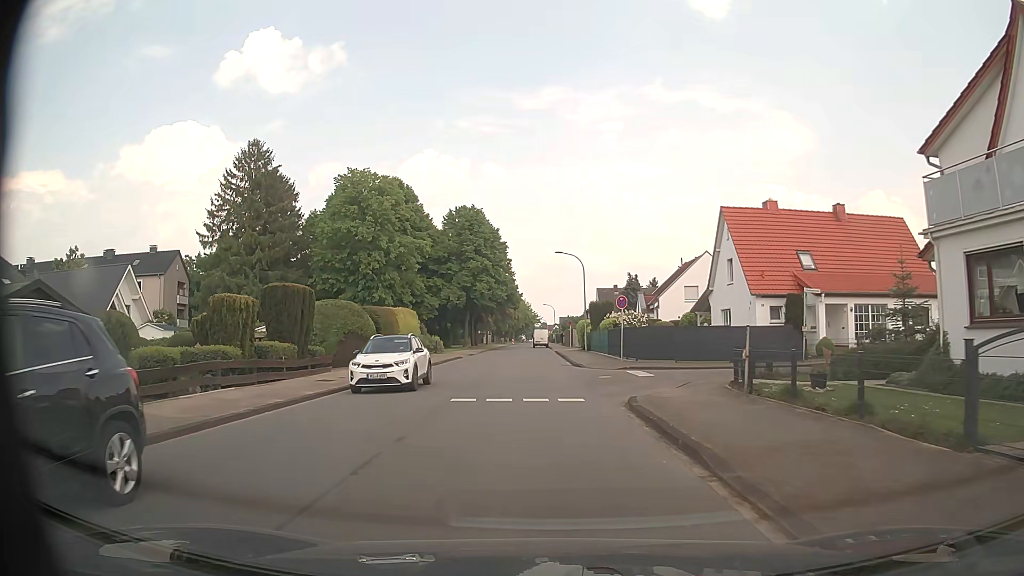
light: Day
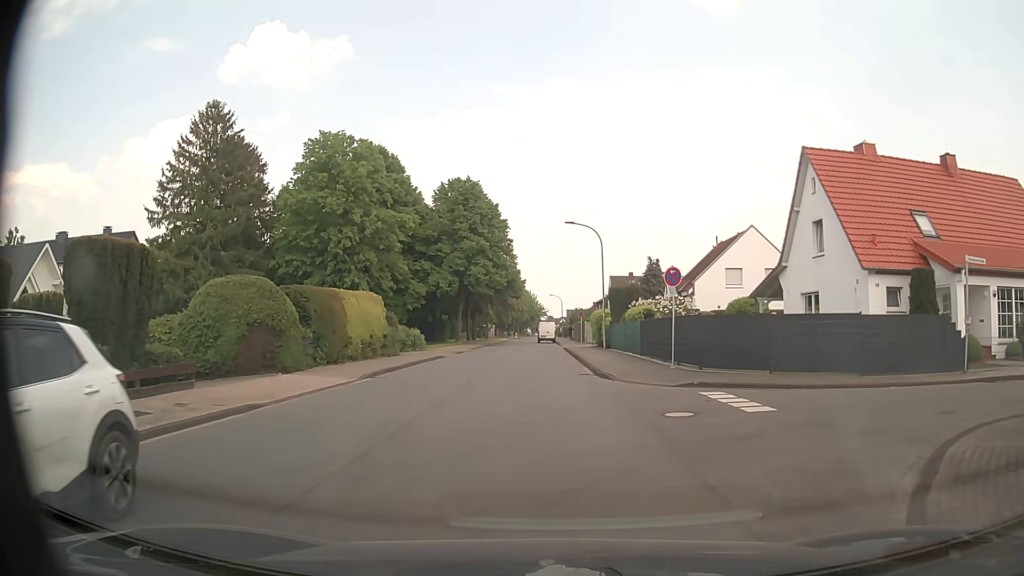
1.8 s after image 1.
(0.0, +11.2) m; -1°
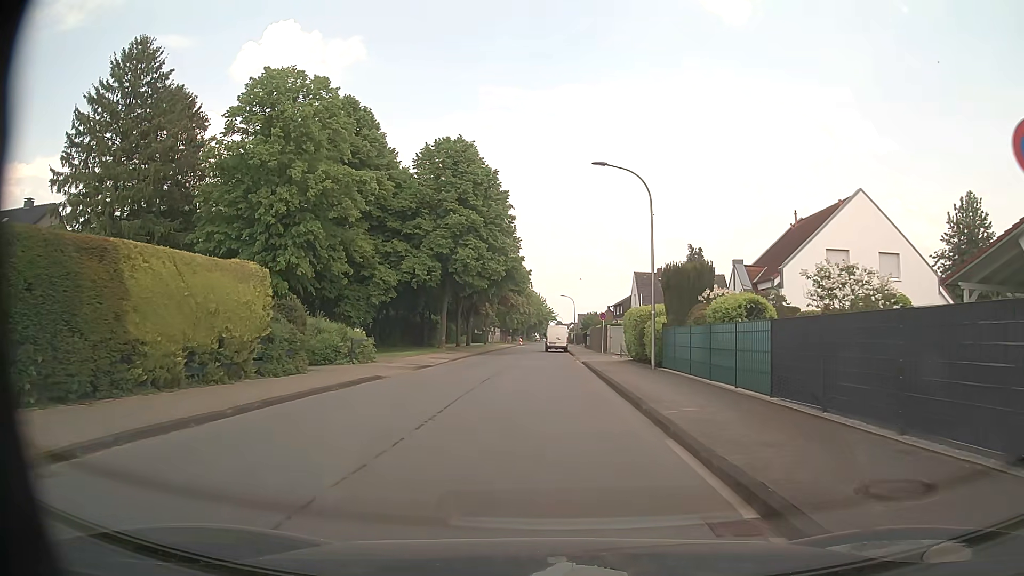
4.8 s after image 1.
(+0.2, +16.3) m; +1°
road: tertiary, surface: asphalt
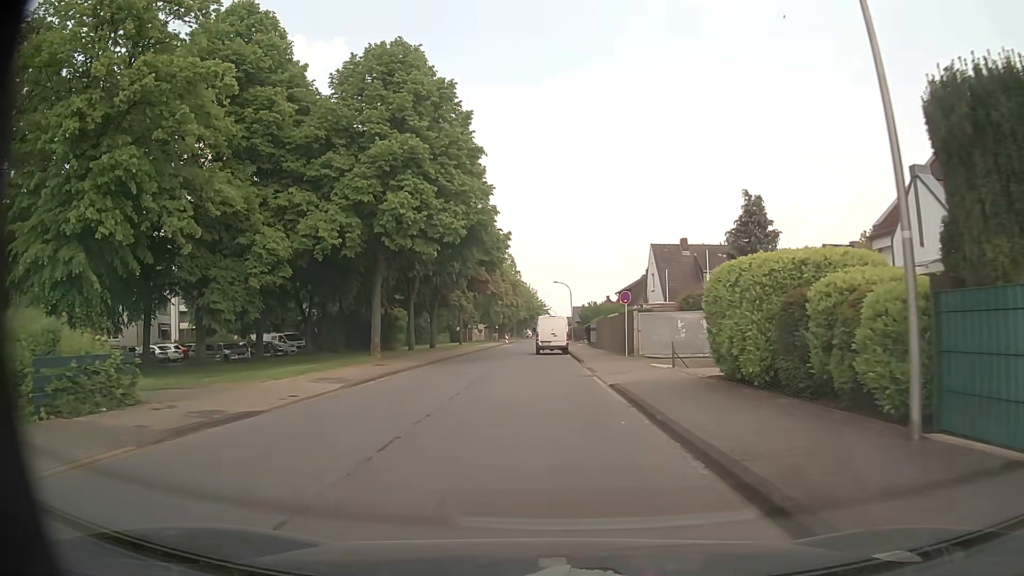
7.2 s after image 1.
(-0.1, +18.9) m; 0°
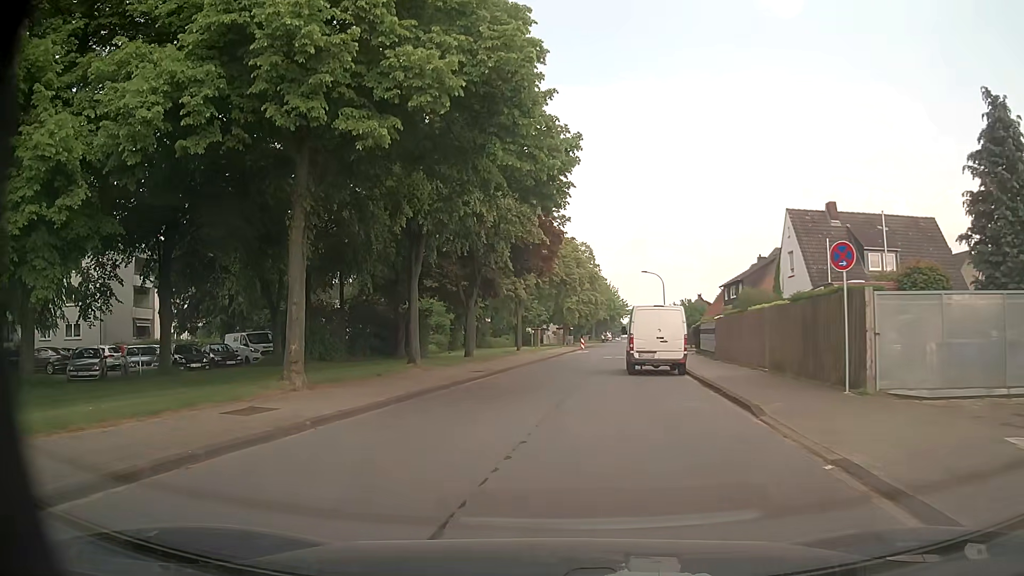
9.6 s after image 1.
(-0.5, +18.3) m; -6°
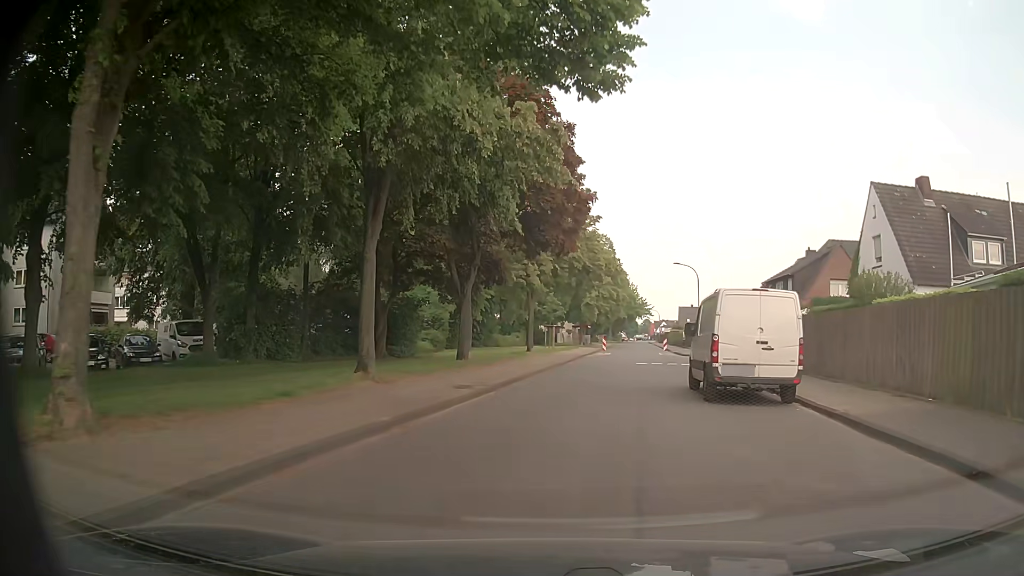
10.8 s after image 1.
(-0.3, +9.2) m; -2°
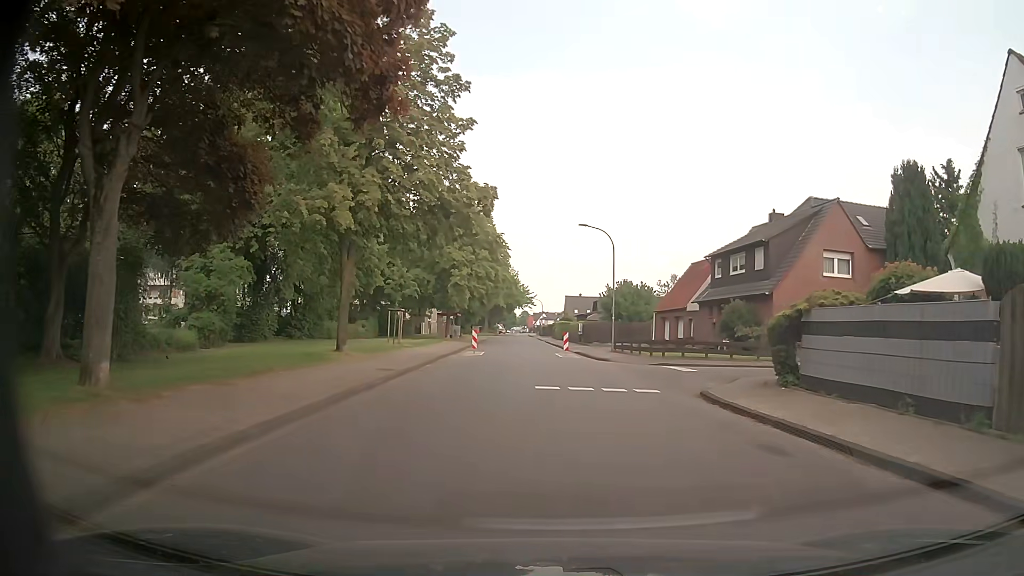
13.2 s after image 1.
(+1.6, +18.3) m; +11°
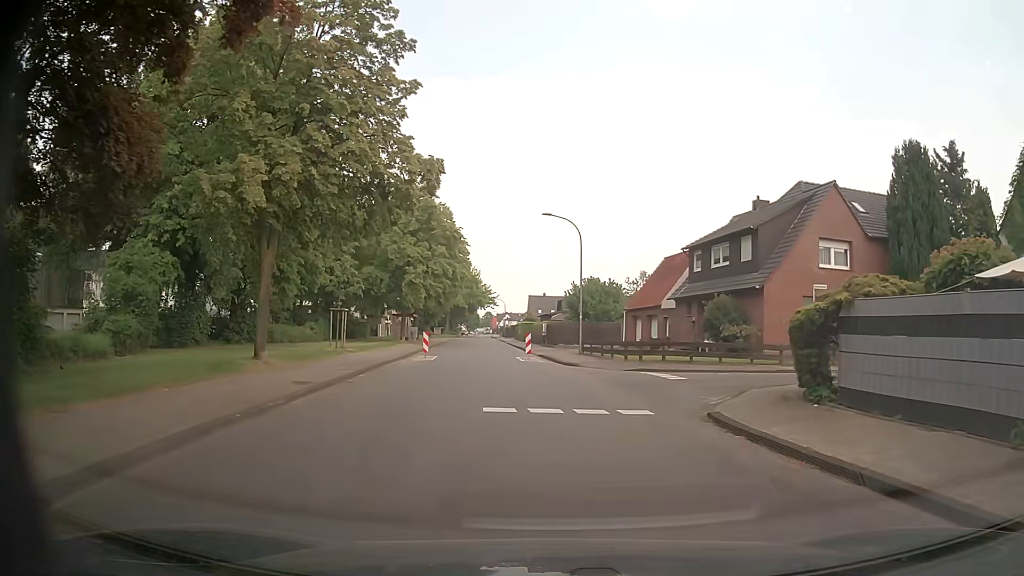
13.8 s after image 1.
(+0.1, +4.0) m; +4°
